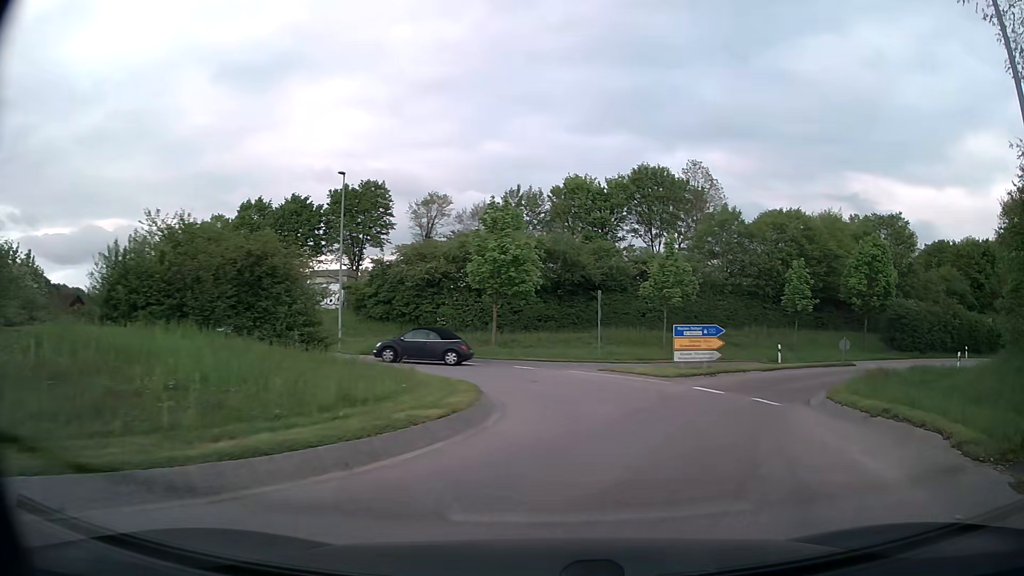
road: trunk_link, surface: asphalt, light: Day
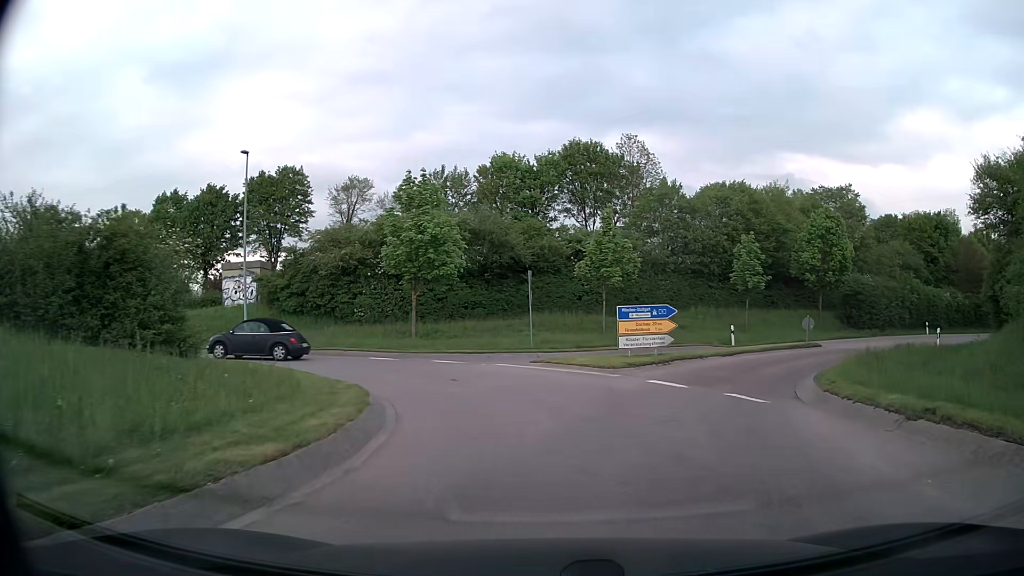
(+0.1, +3.6) m; +4°
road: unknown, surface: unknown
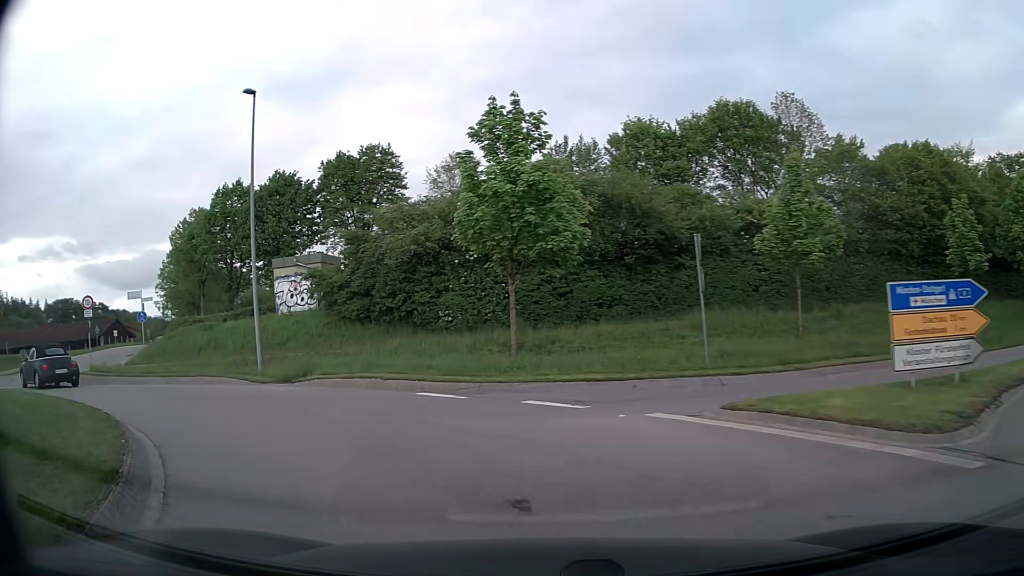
(-0.2, +11.6) m; -10°
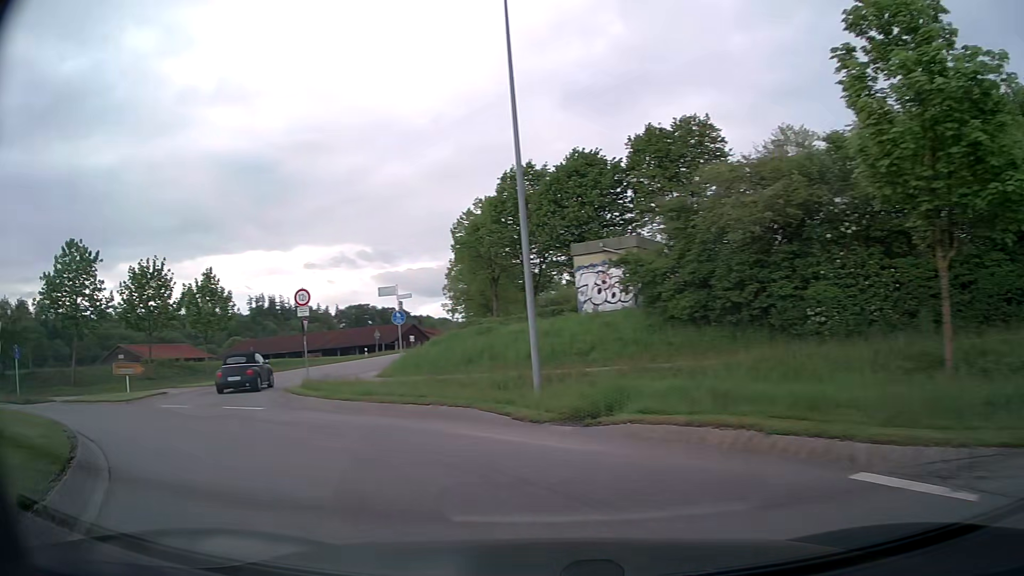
(-1.8, +7.9) m; -26°
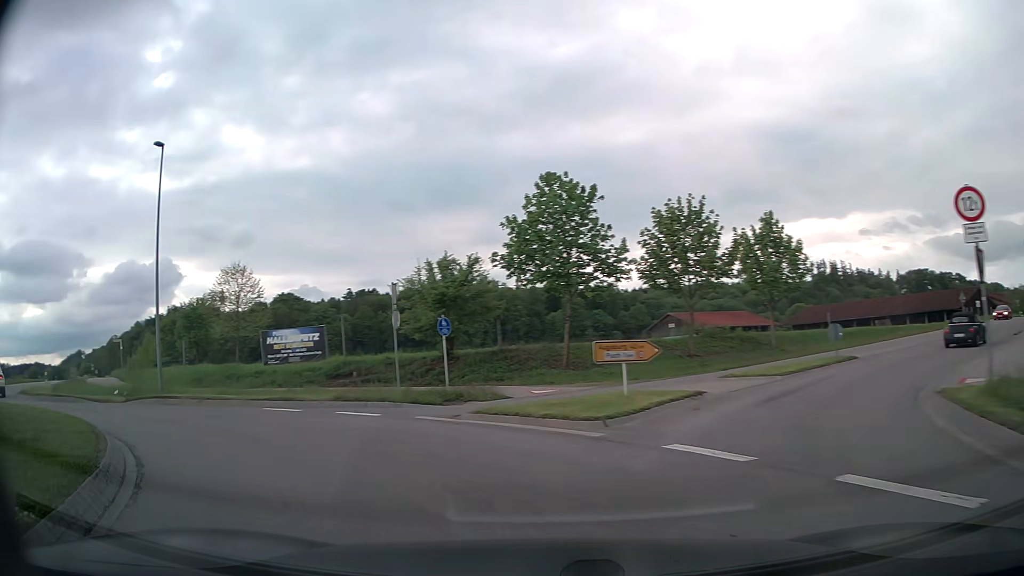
(-5.0, +11.0) m; -48°
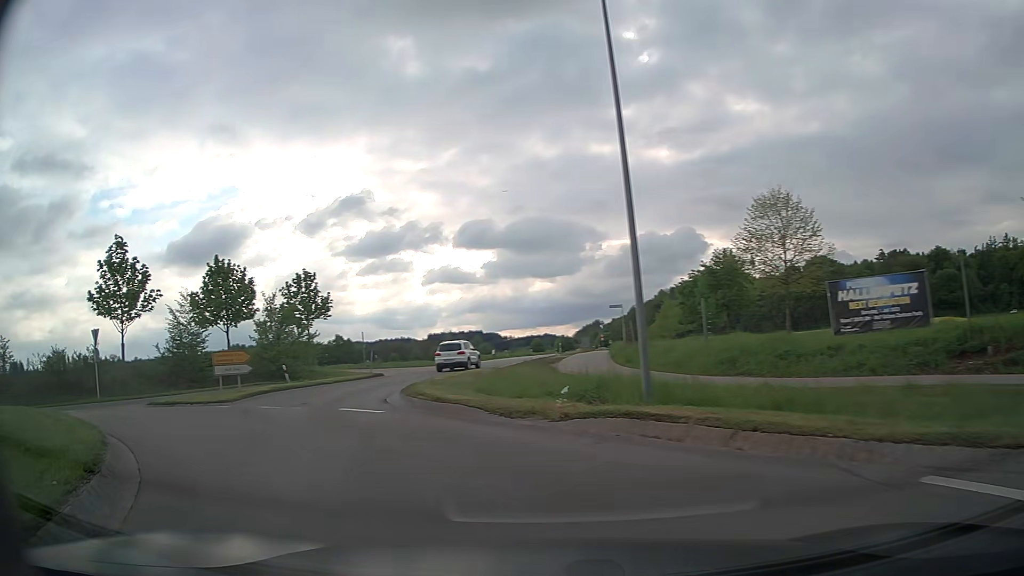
(-5.2, +11.5) m; -46°
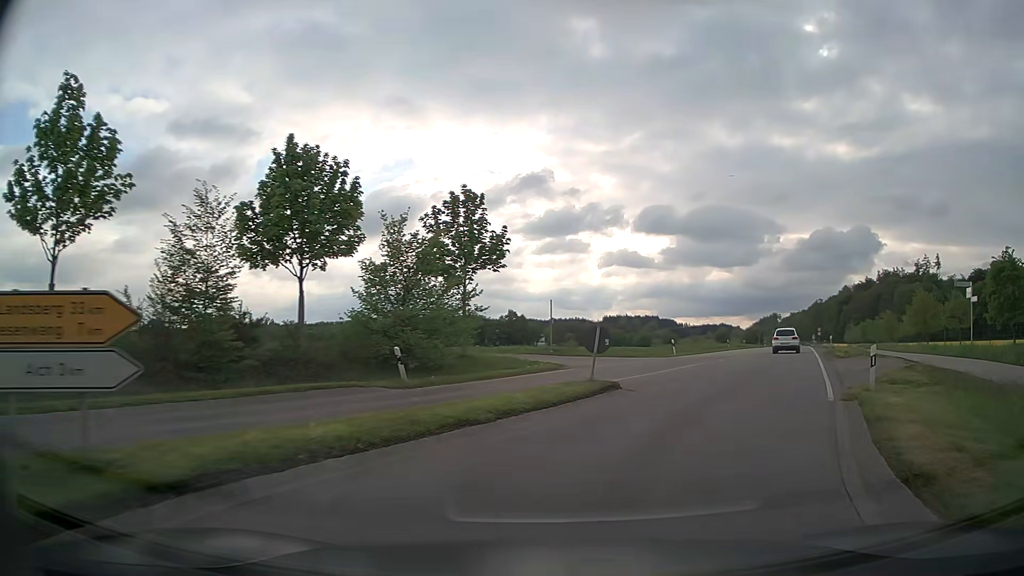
(-6.2, +18.3) m; -20°
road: secondary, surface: asphalt
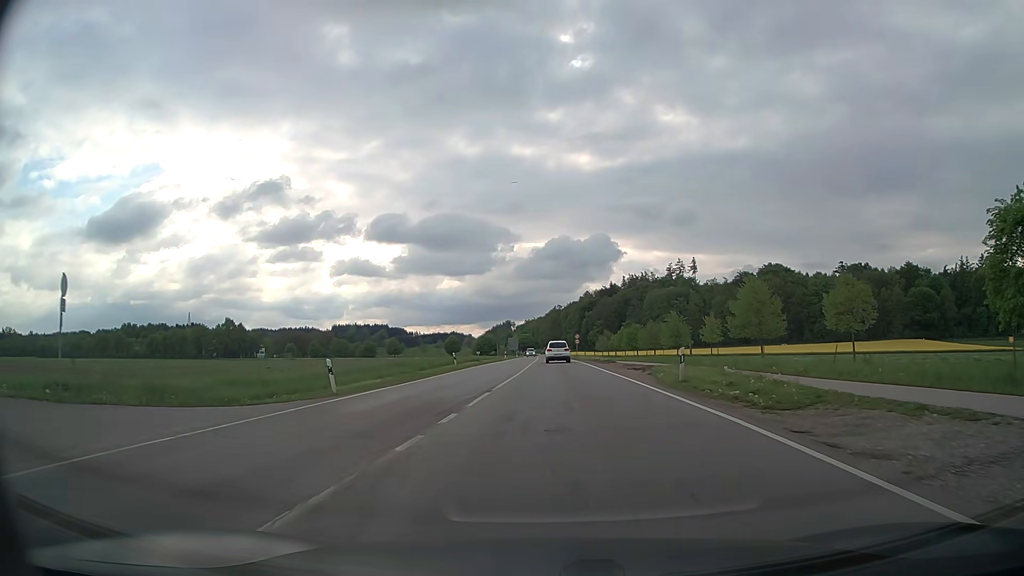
(+6.7, +22.7) m; +25°
(0, +10) (0, +20) (0, +30) (+1, +40) (+1, +50) (+1, +60) (+1, +70) (+1, +80) (+1, +90) (+1, +100) m
